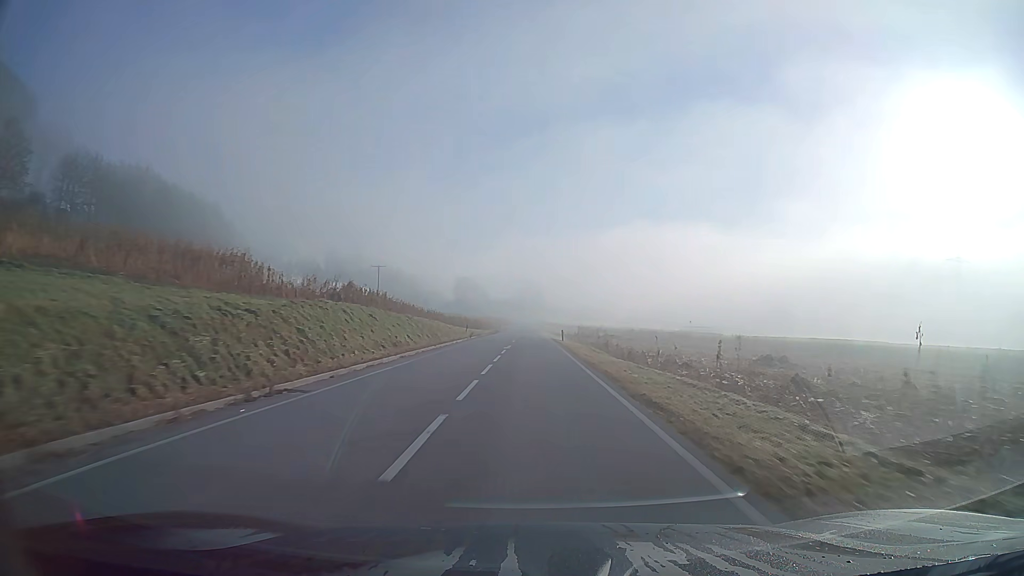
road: secondary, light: Day
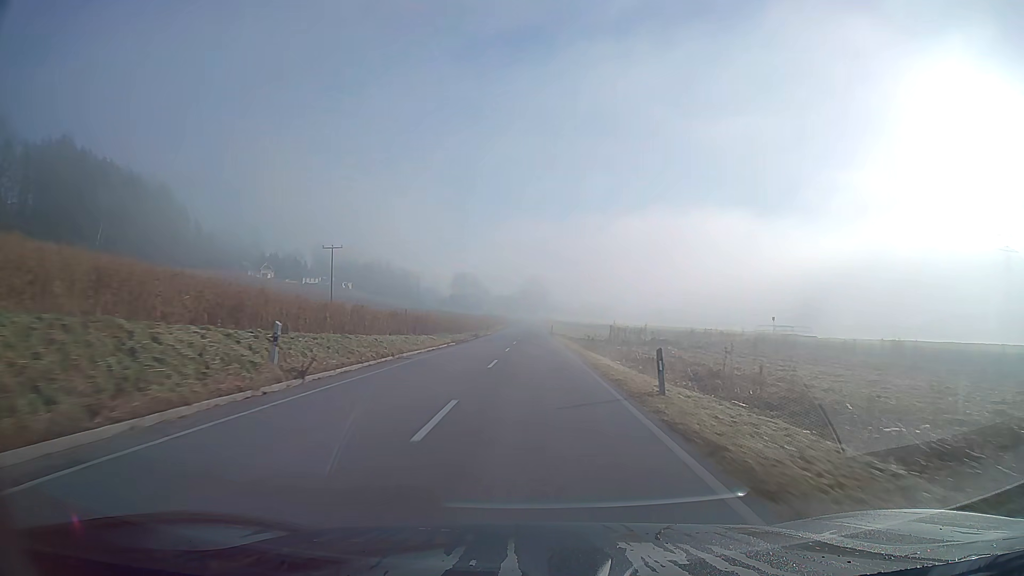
(-0.1, +40.2) m; 0°
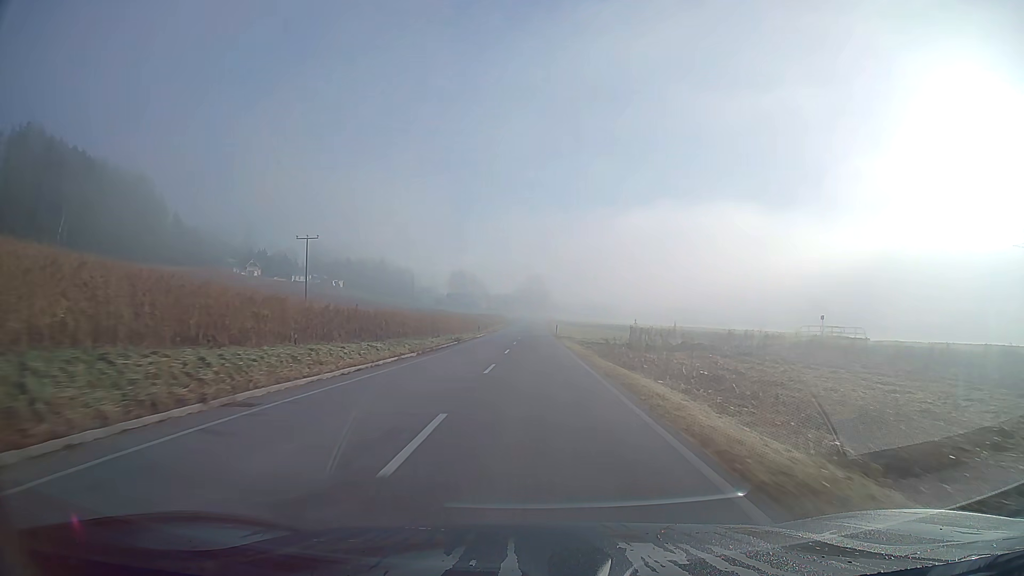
(0.0, +14.0) m; 0°
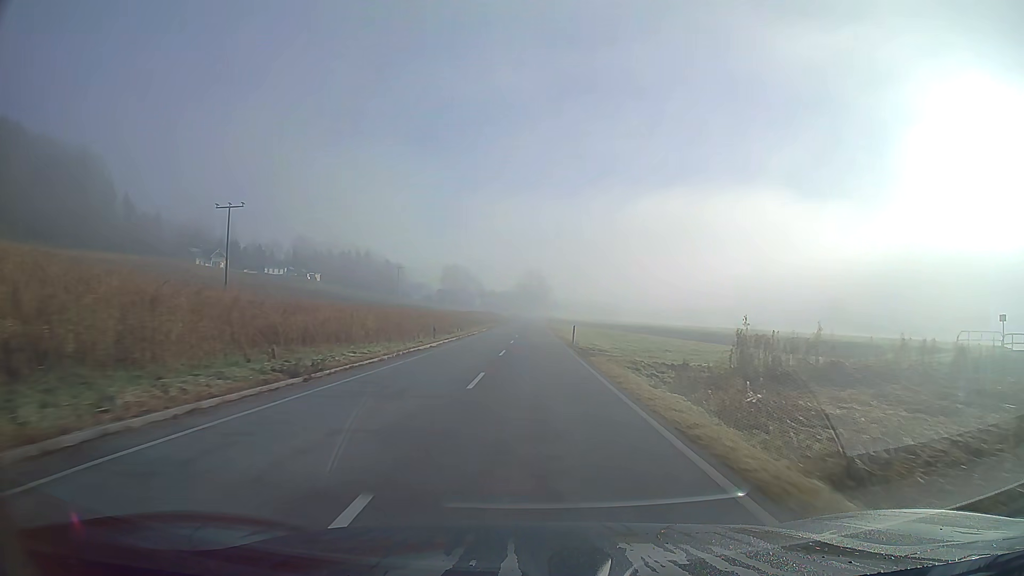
(0.0, +28.9) m; 0°
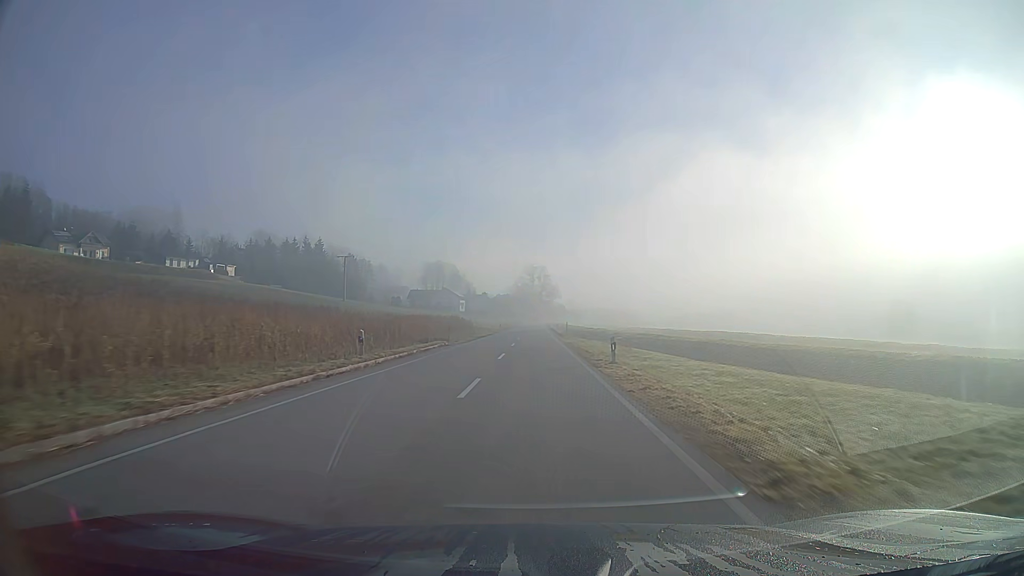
(0.0, +74.1) m; 0°
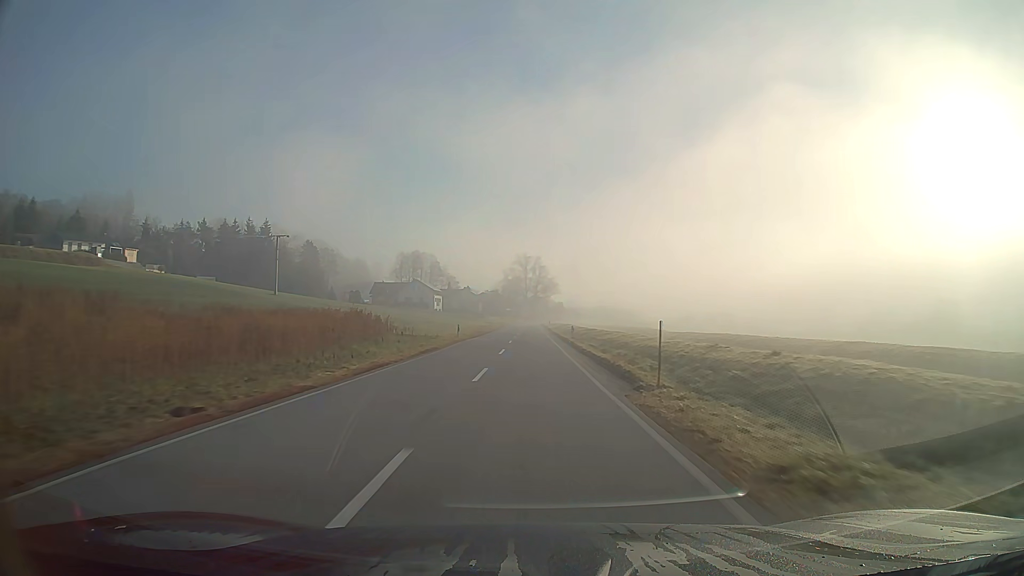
(+0.2, +44.9) m; +1°
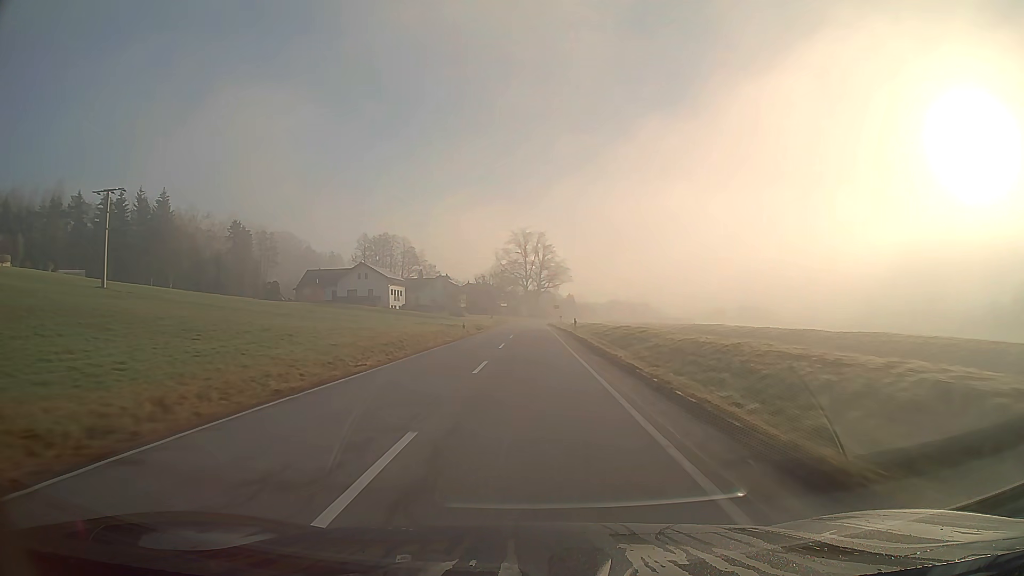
(-0.2, +59.4) m; 0°
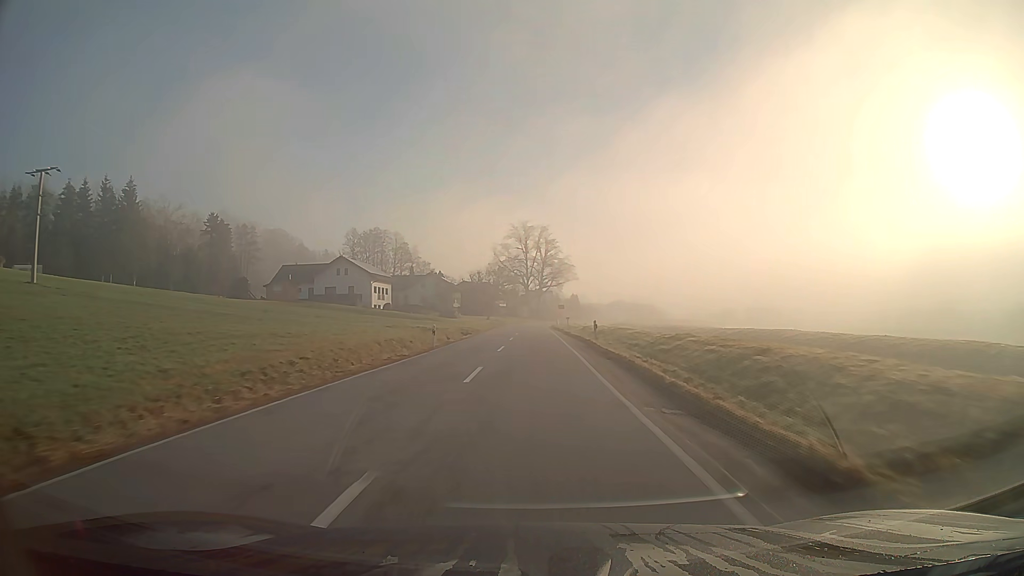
(0.0, +14.1) m; 0°
